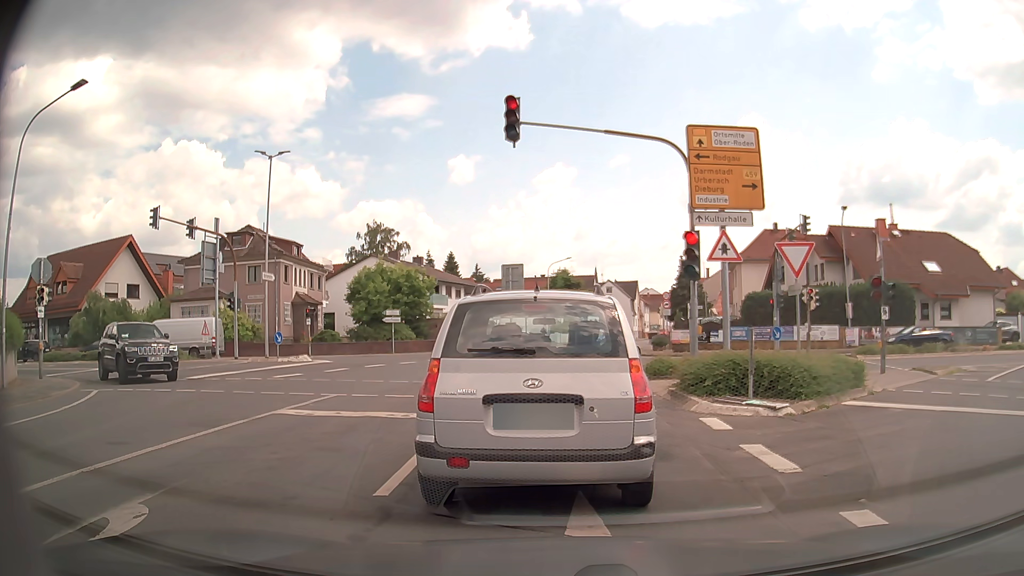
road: tertiary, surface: asphalt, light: Day
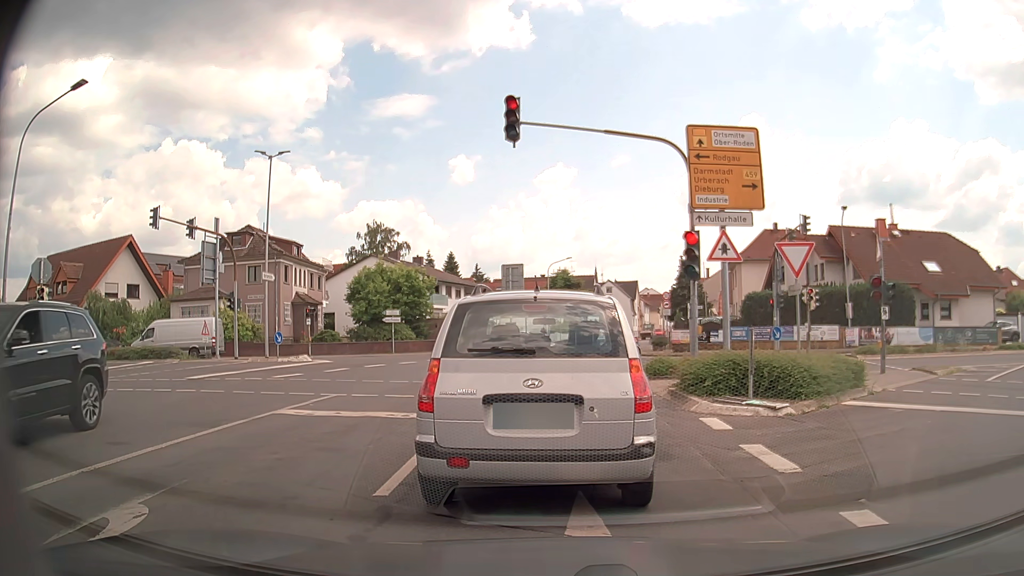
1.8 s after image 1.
(0.0, 0.0) m; 0°
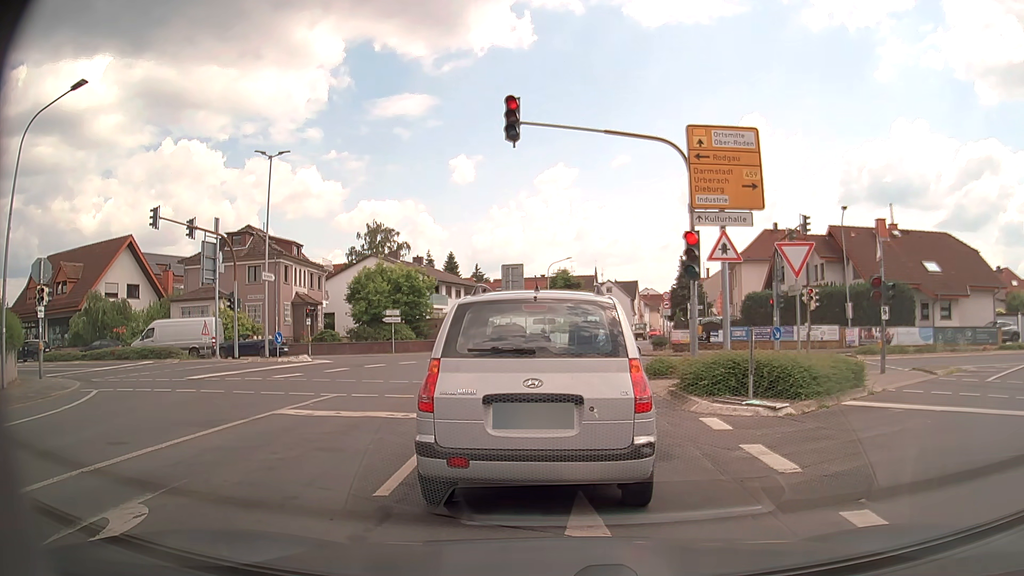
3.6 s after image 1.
(0.0, 0.0) m; 0°
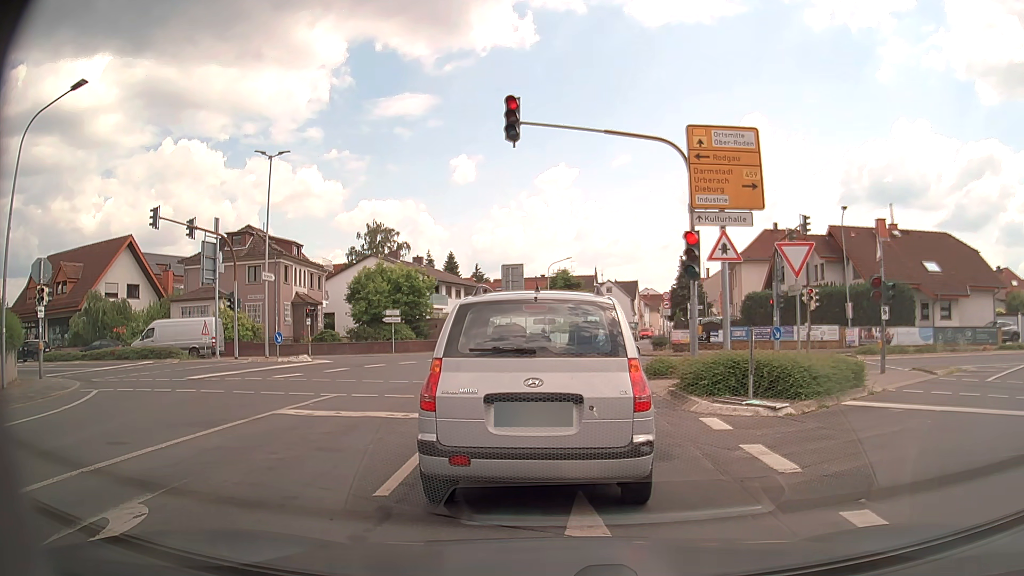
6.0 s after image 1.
(0.0, 0.0) m; 0°
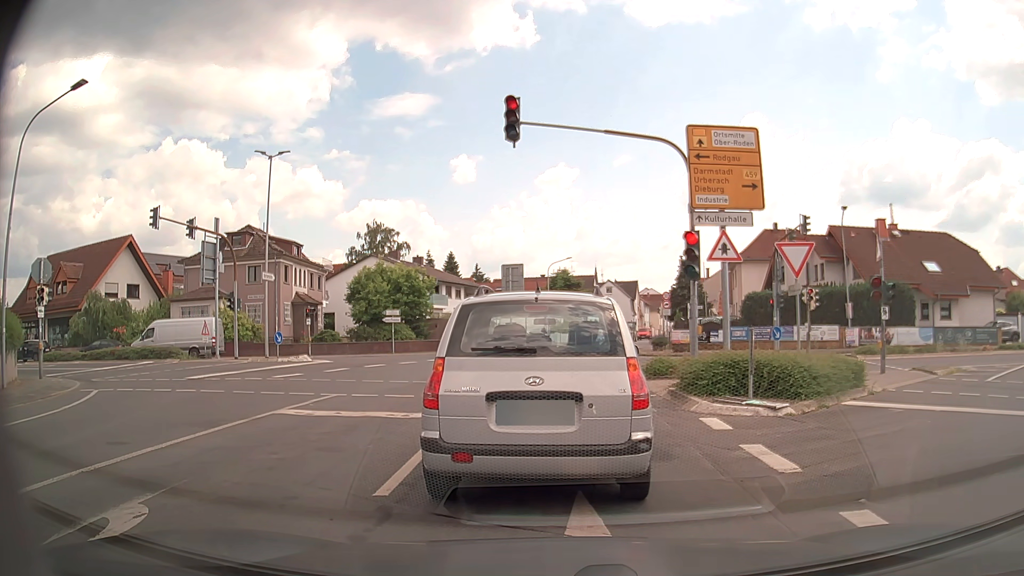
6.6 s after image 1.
(0.0, 0.0) m; 0°
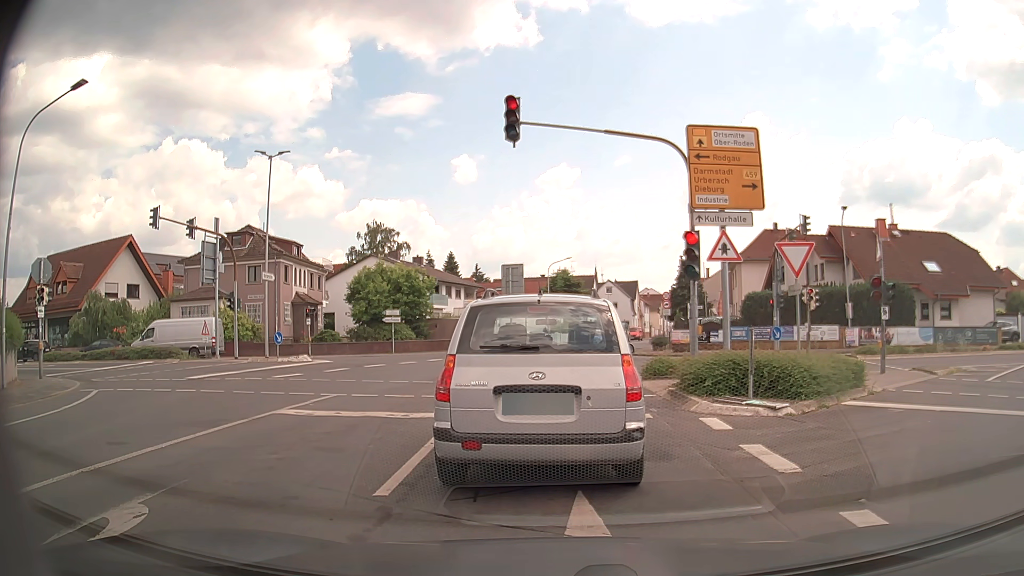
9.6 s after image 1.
(0.0, 0.0) m; 0°
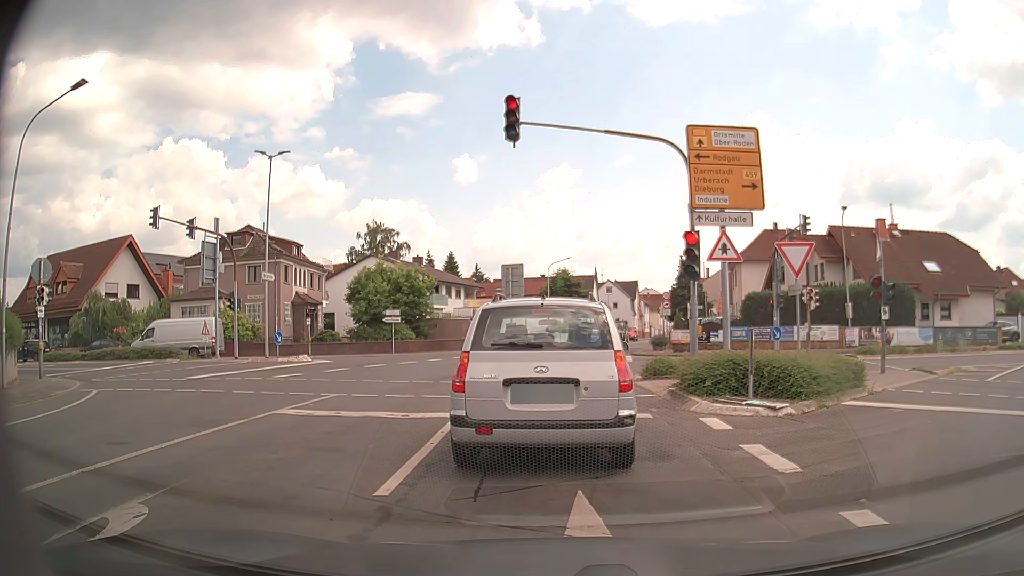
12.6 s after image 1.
(0.0, 0.0) m; 0°
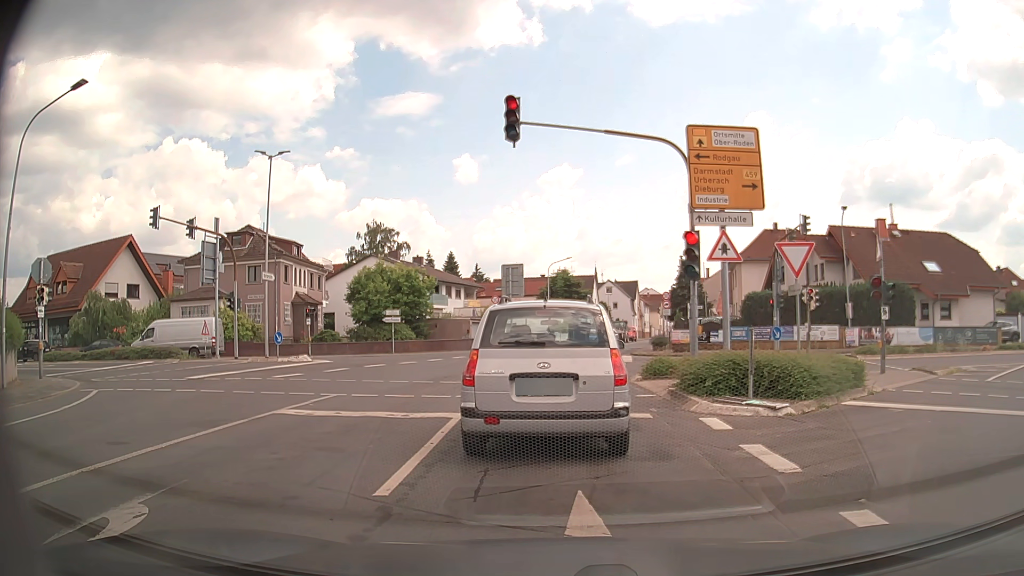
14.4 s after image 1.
(0.0, 0.0) m; 0°
